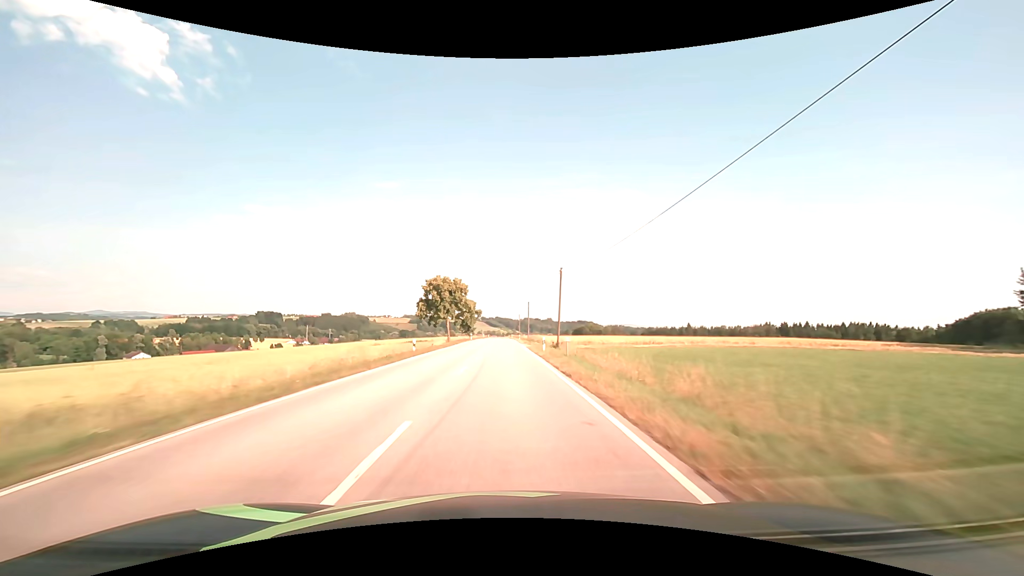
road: secondary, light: Day
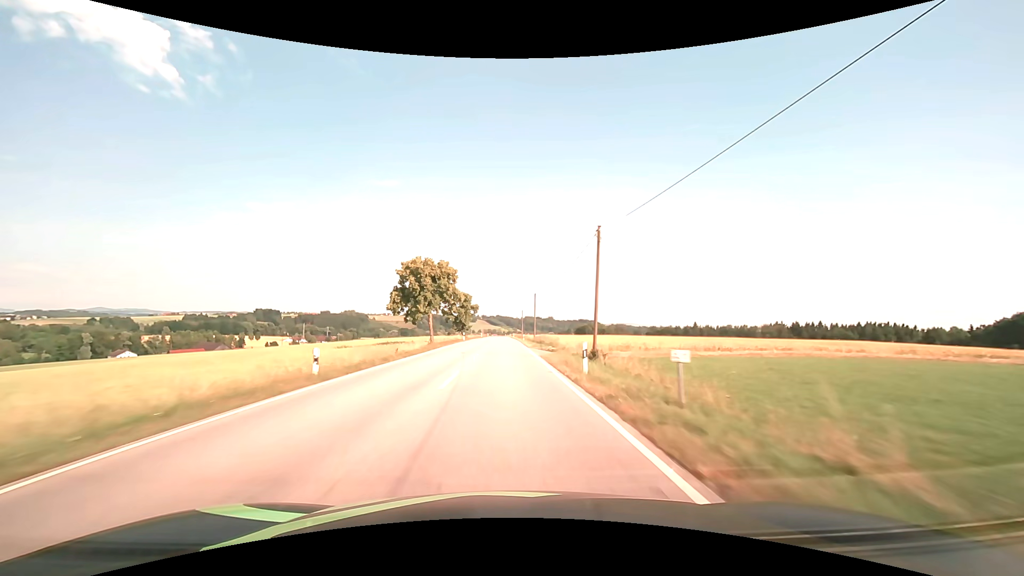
(0.0, +15.9) m; 0°
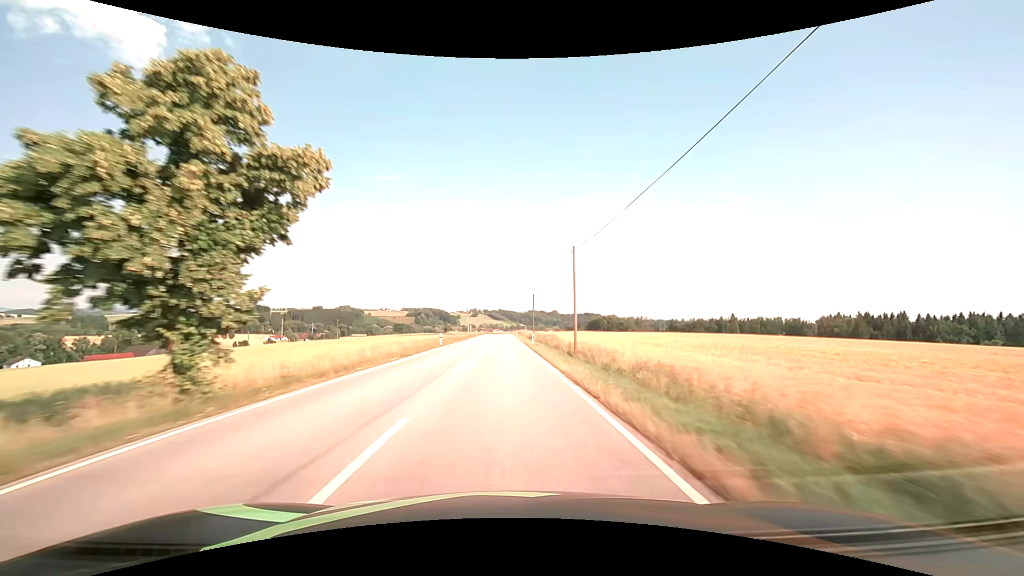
(-0.2, +79.8) m; 0°
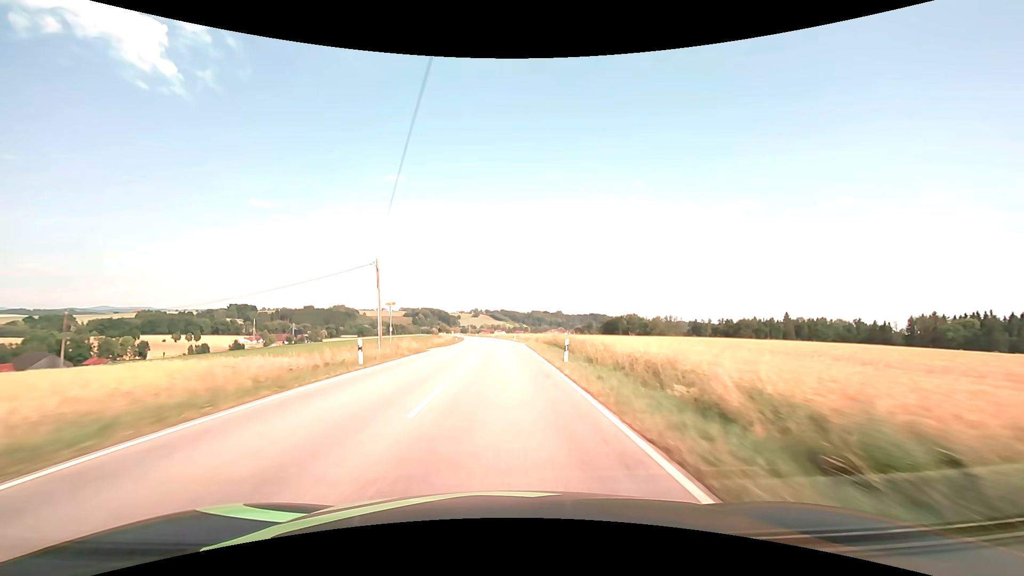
(-0.1, +79.7) m; 0°
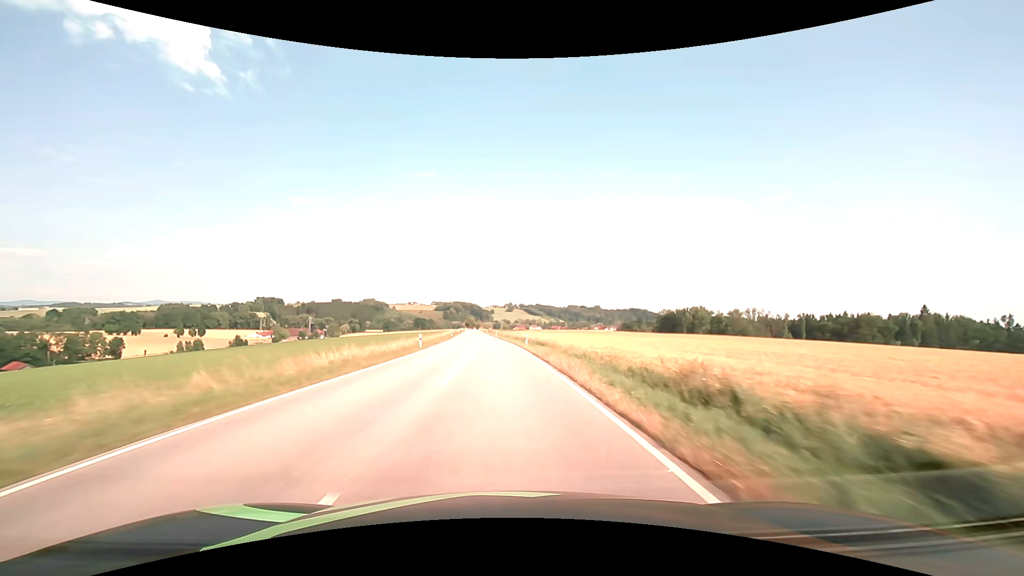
(-1.8, +79.4) m; -4°
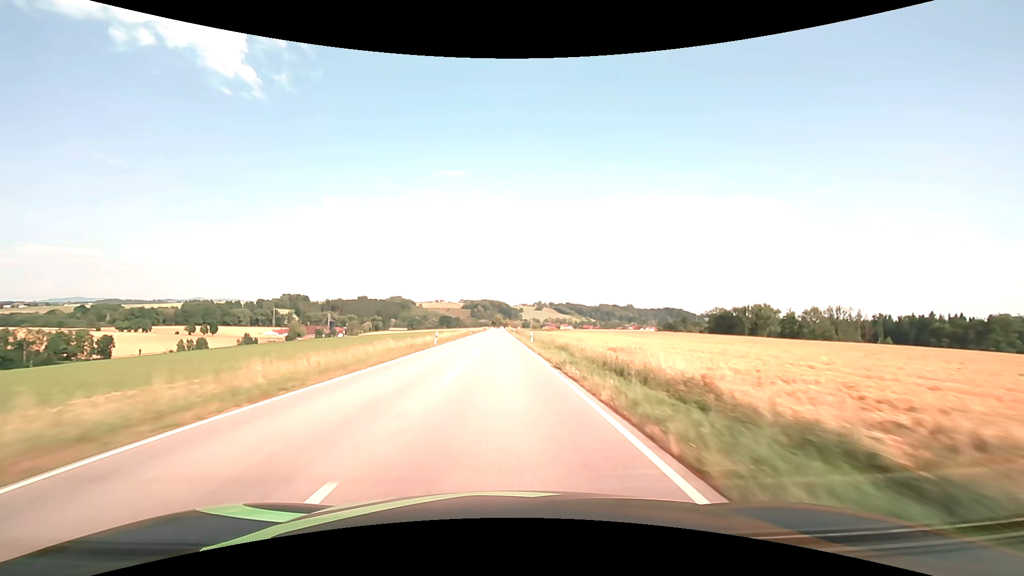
(-1.6, +47.6) m; -3°
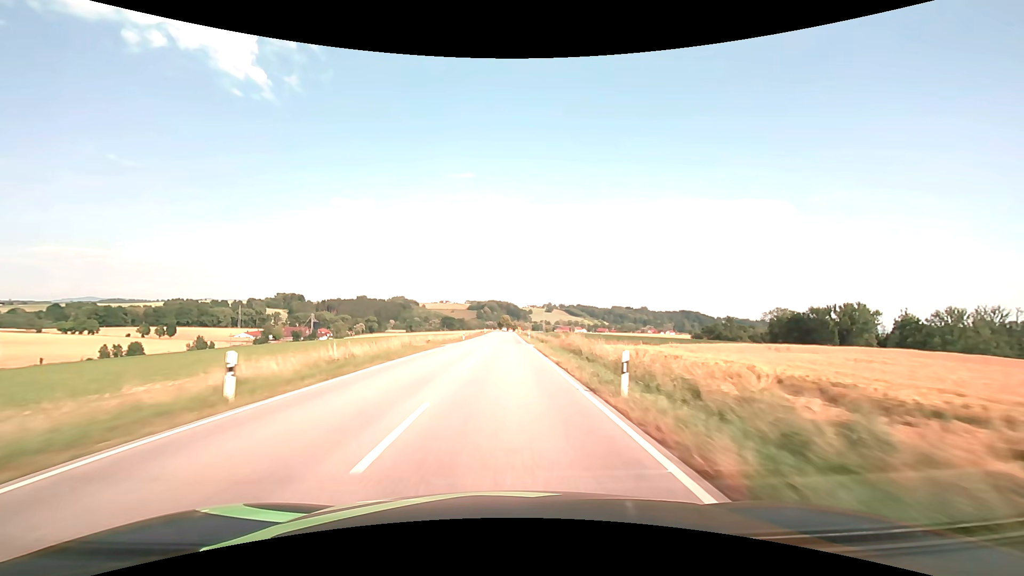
(-1.0, +79.3) m; -1°
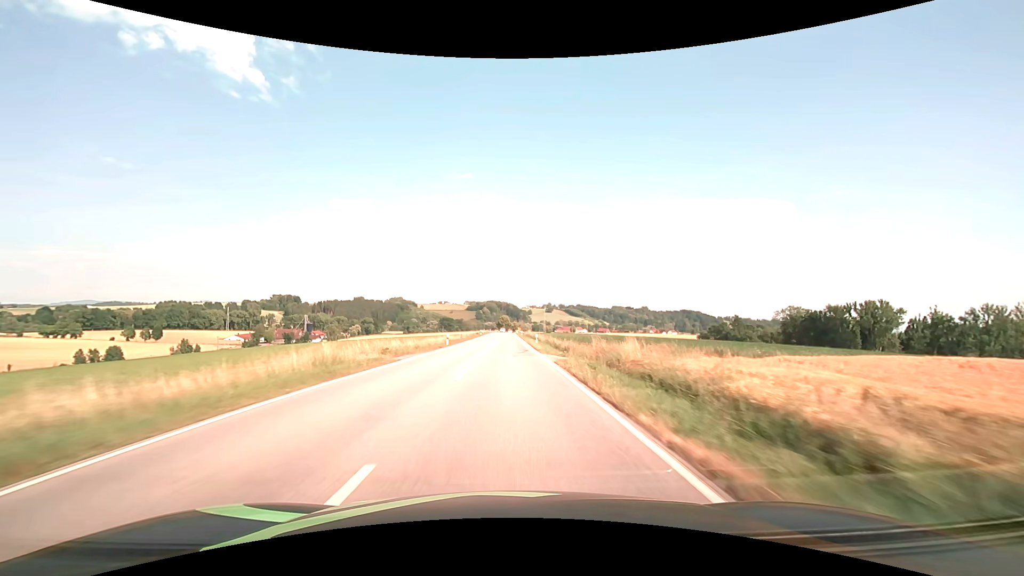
(0.0, +15.8) m; 0°
(0, +10) (0, +20) (0, +30) (0, +40) (0, +50) (0, +60) (0, +70) (0, +80) (+1, +90) (+1, +100) m
